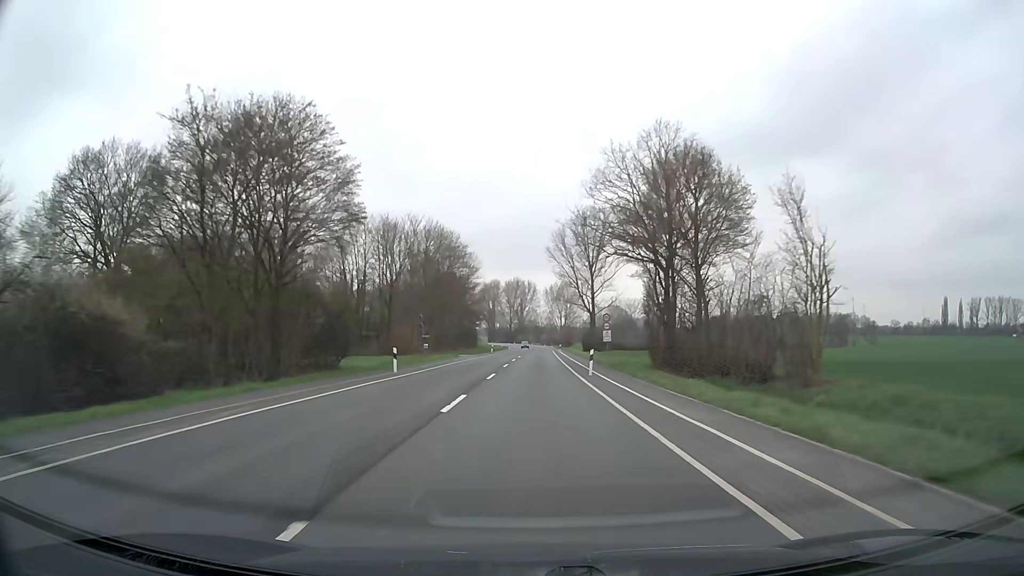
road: secondary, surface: asphalt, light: Day
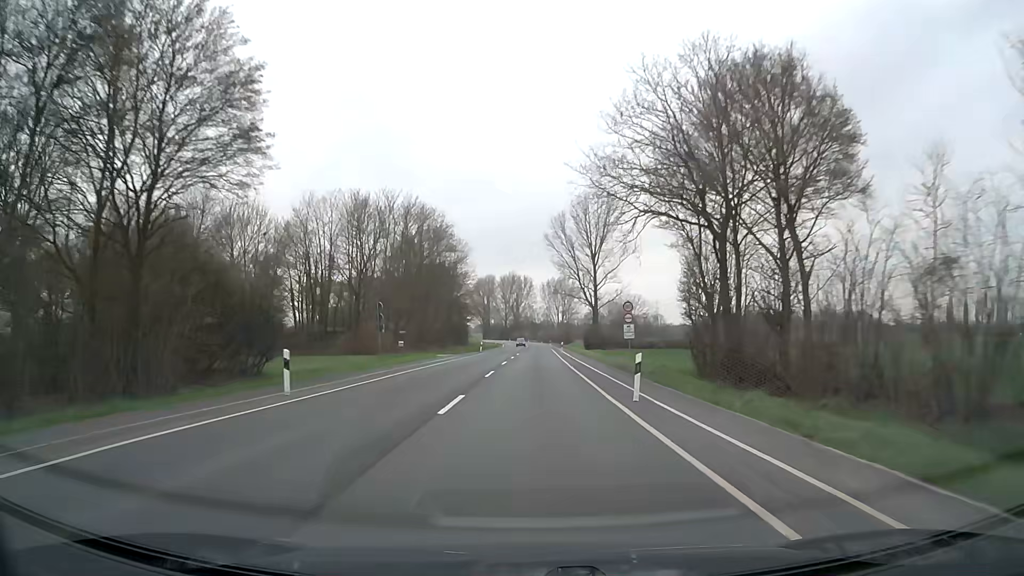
(0.0, +12.5) m; 0°
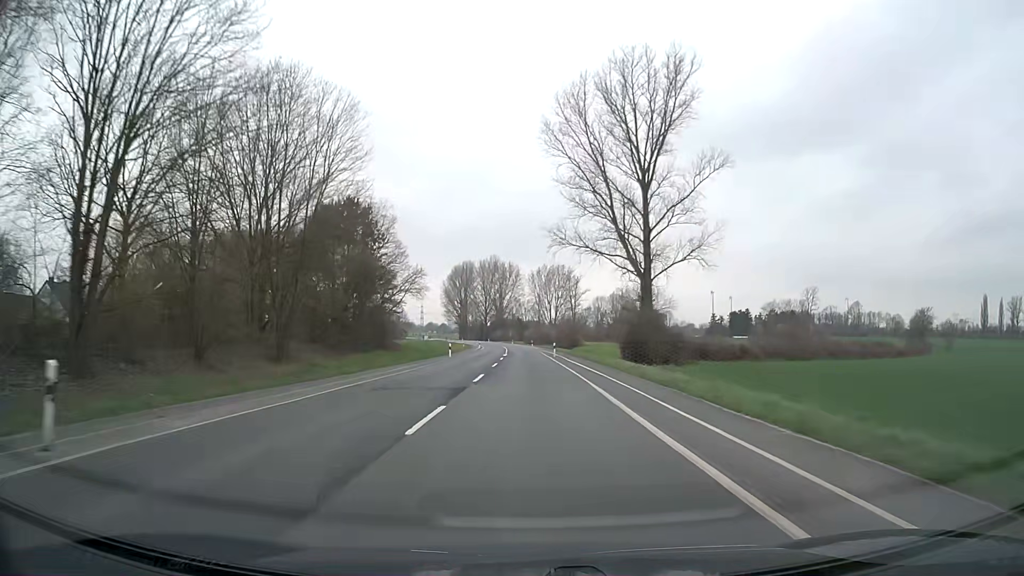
(+0.8, +62.8) m; +1°
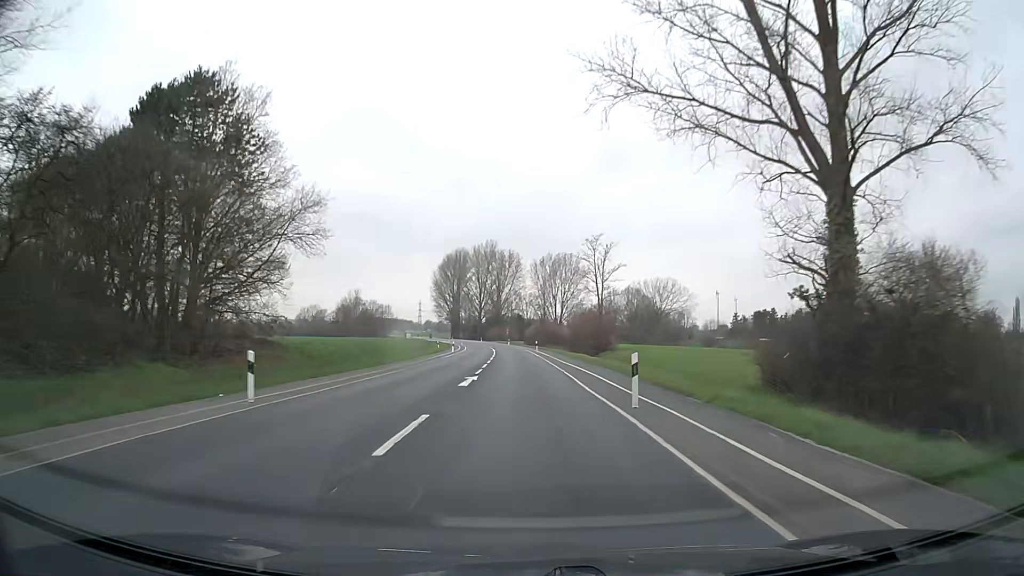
(-0.1, +37.6) m; 0°
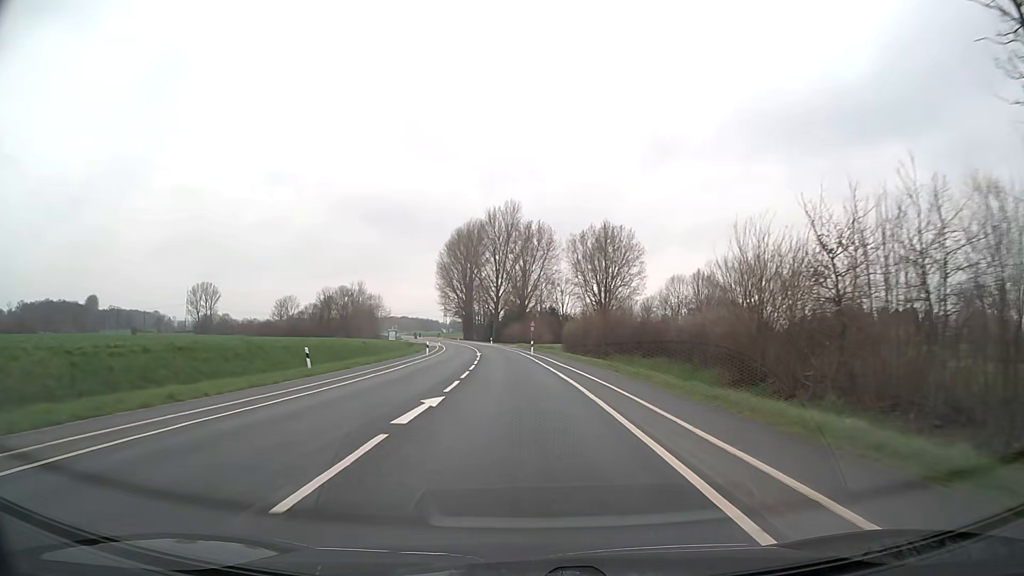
(-1.0, +62.6) m; -3°
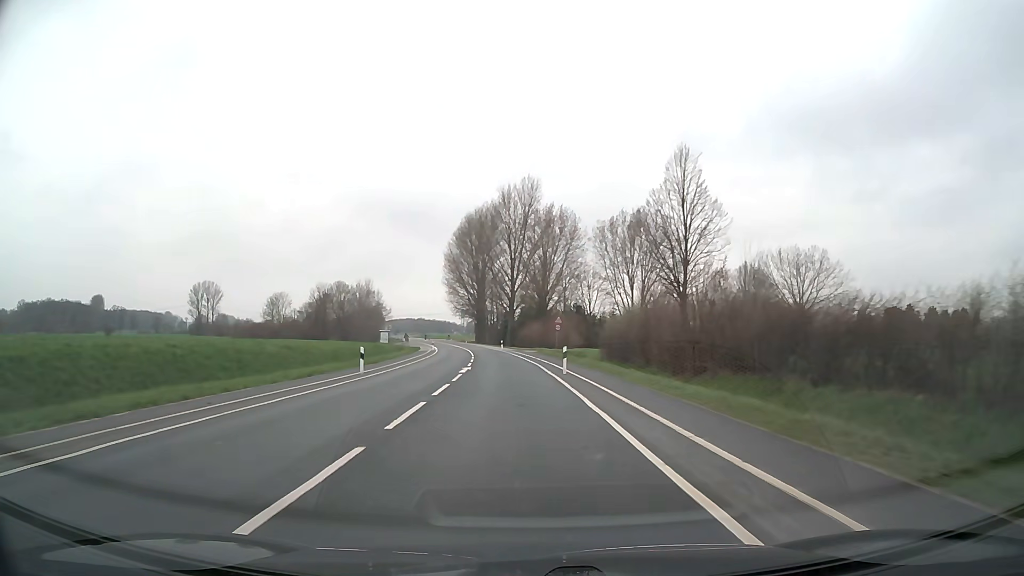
(-0.3, +25.0) m; -2°
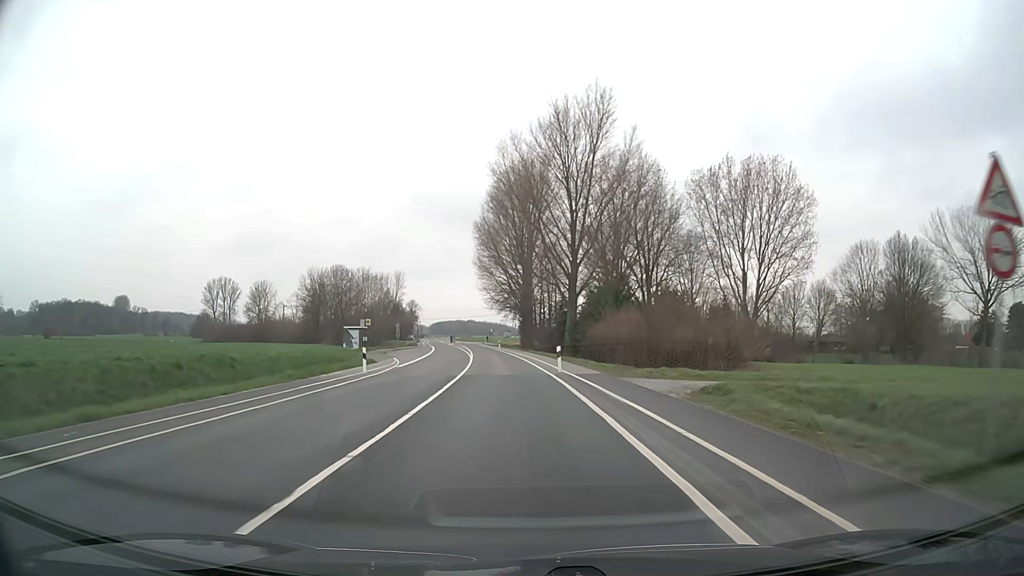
(-1.9, +49.9) m; -5°
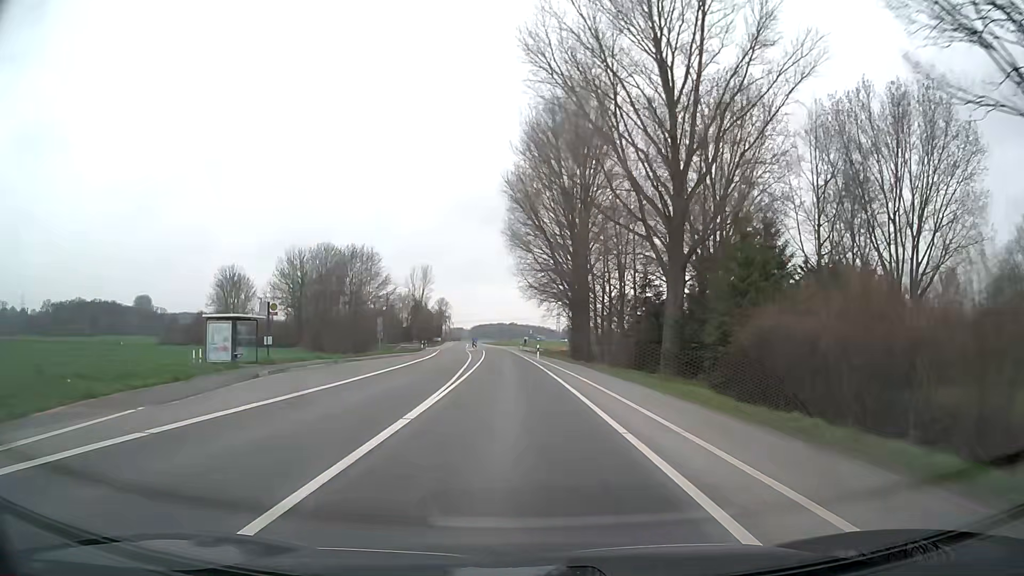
(-1.1, +37.4) m; -4°
(0, +10) (0, +20) (-1, +30) (-1, +40) (-1, +50) (-2, +60) (-3, +70) (-3, +80) (-4, +90) (-5, +100) m
